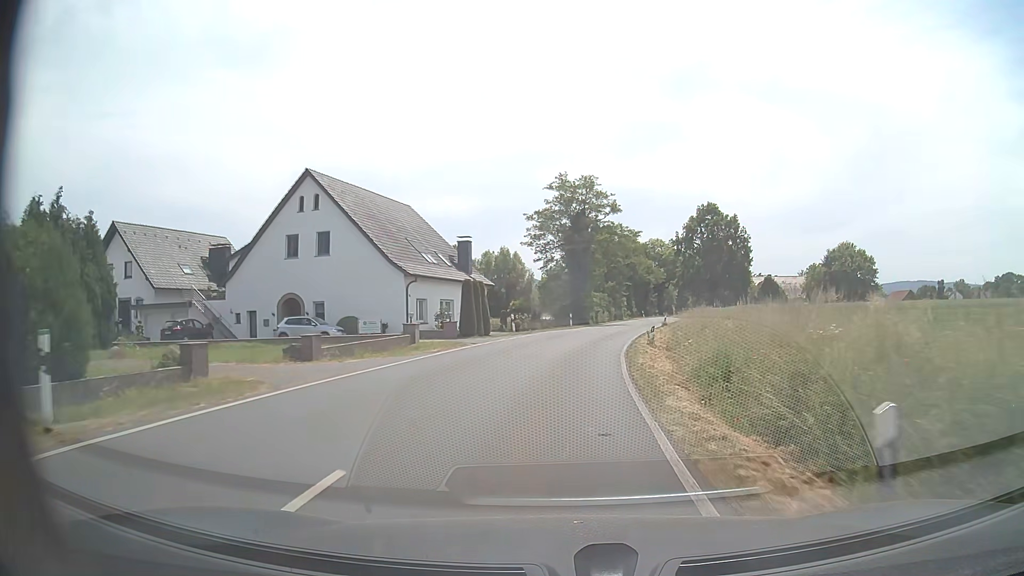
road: secondary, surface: asphalt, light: Day
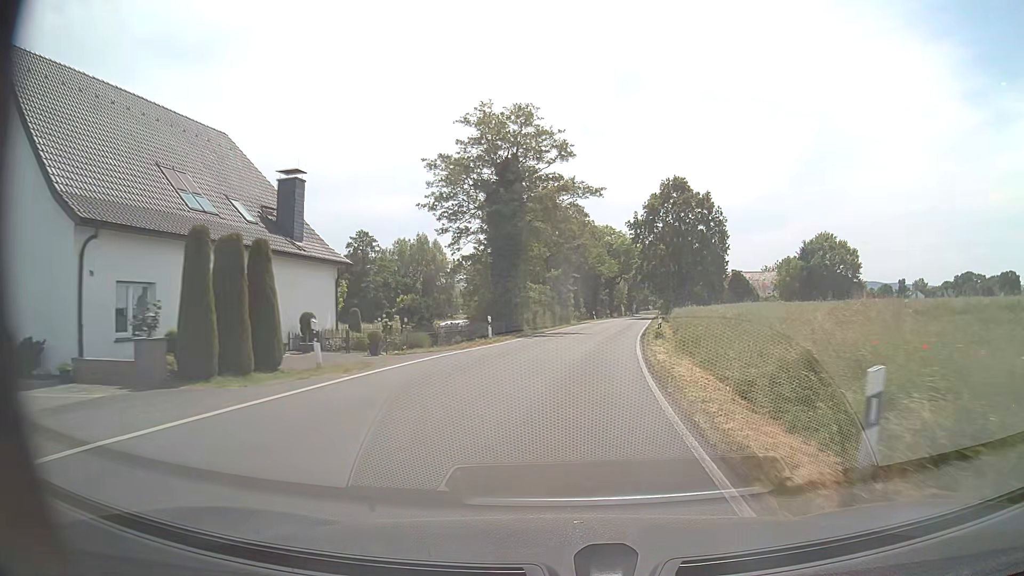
(+1.1, +23.8) m; +6°
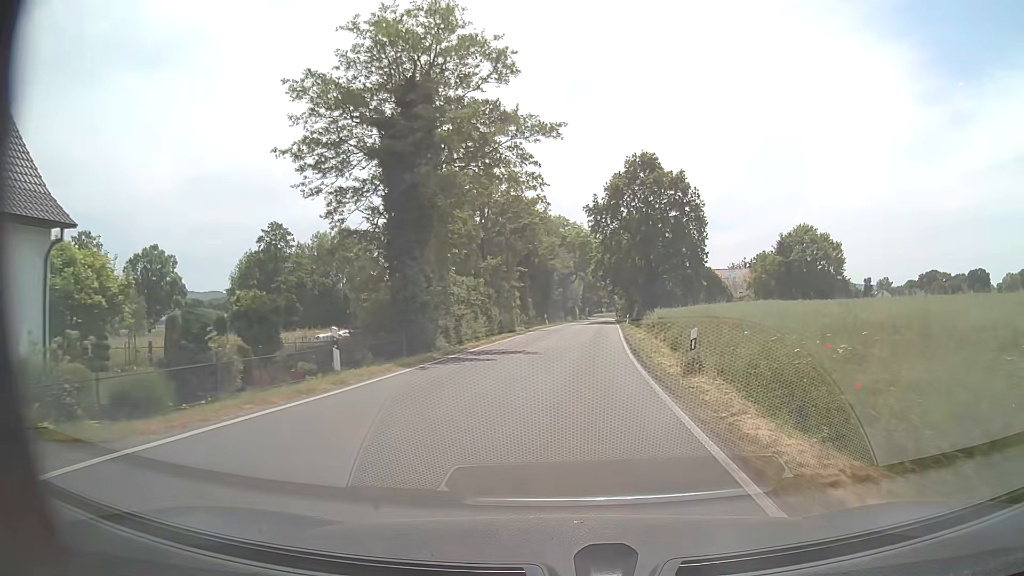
(+0.6, +15.9) m; +4°
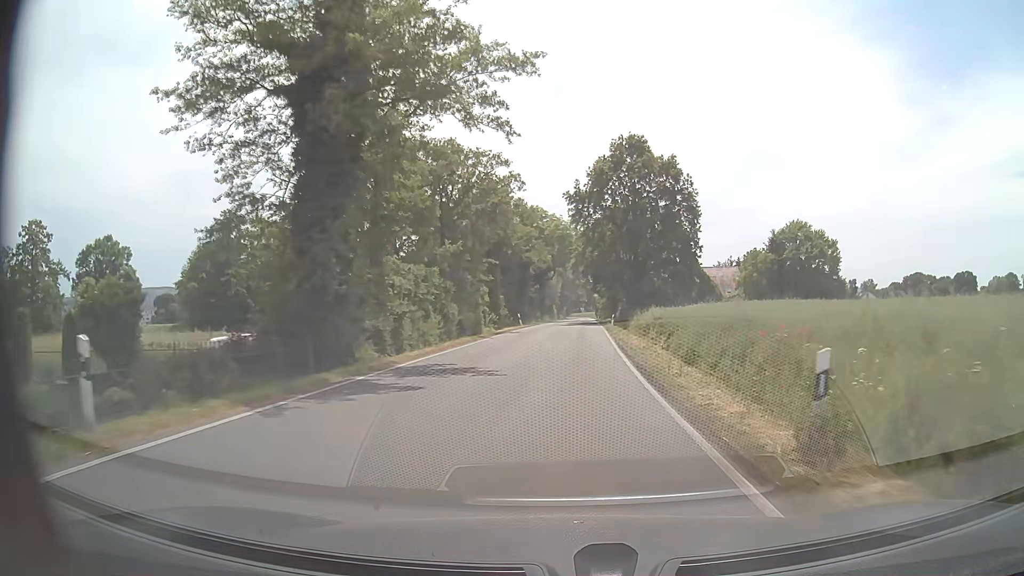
(+0.1, +7.9) m; +2°
